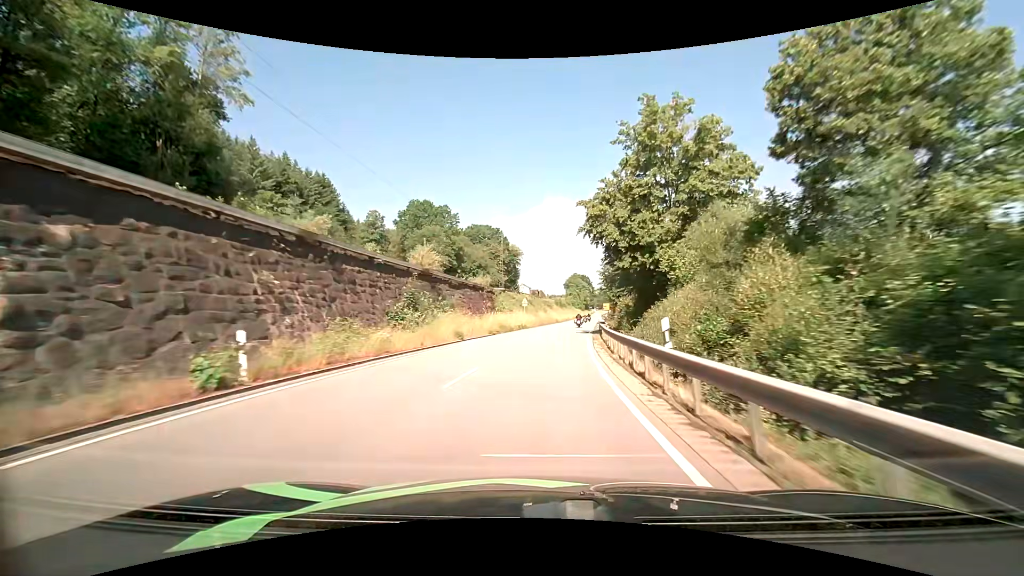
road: primary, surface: asphalt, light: Day
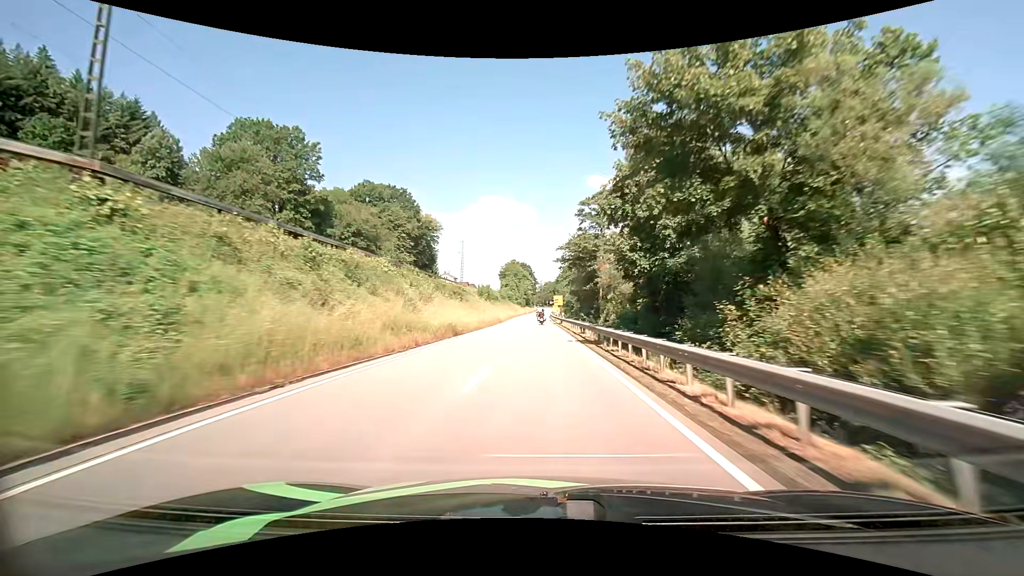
(+4.8, +60.0) m; +7°
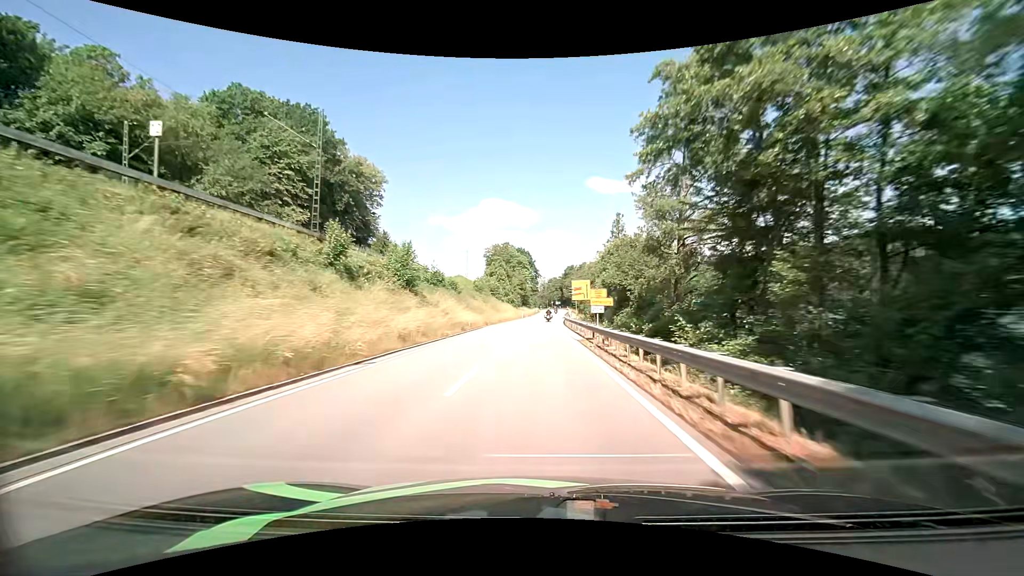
(+0.2, +60.1) m; 0°
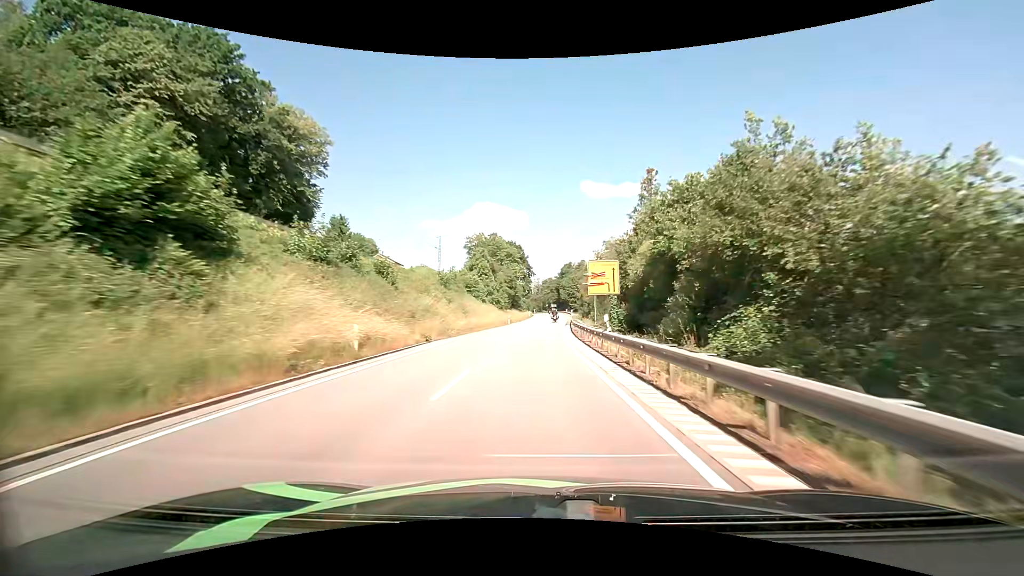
(0.0, +24.2) m; +1°
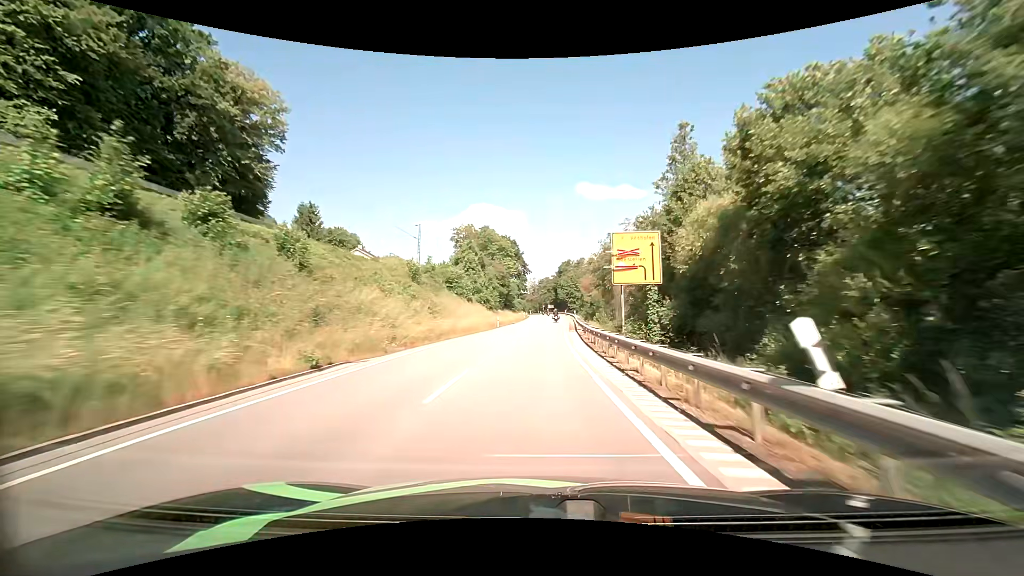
(0.0, +12.2) m; 0°
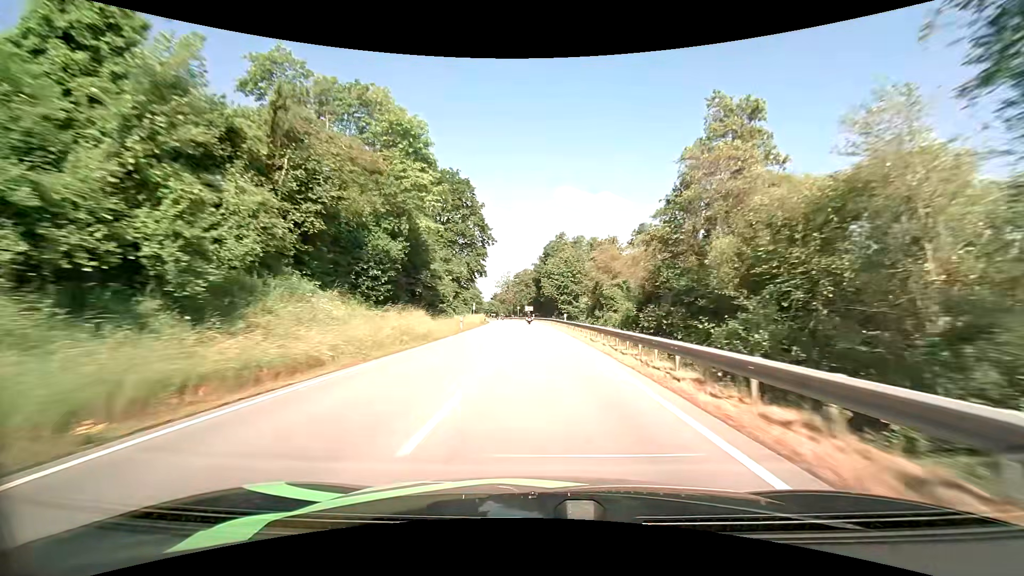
(+1.7, +62.5) m; +3°
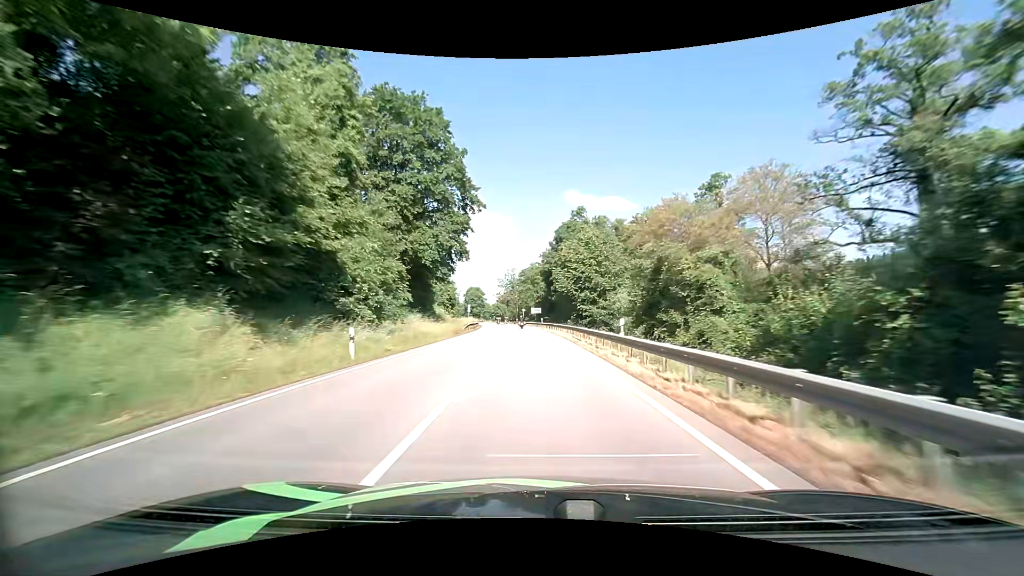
(-0.2, +25.6) m; -1°
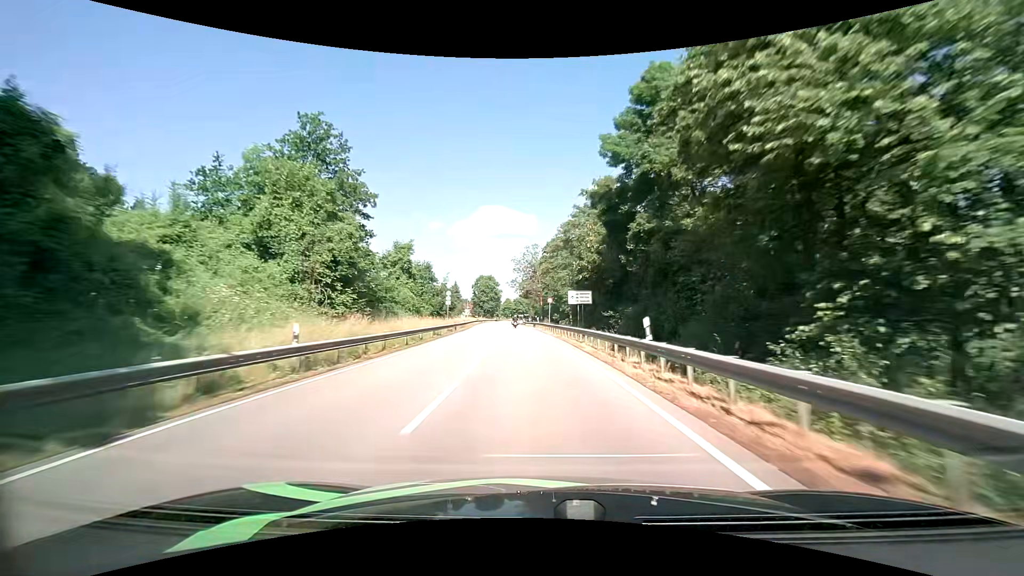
(-1.4, +52.5) m; -3°
(0, +10) (0, +20) (-1, +30) (-1, +40) (-2, +50) (-3, +60) (-3, +70) (-4, +80) (-5, +90) (-6, +100) m
